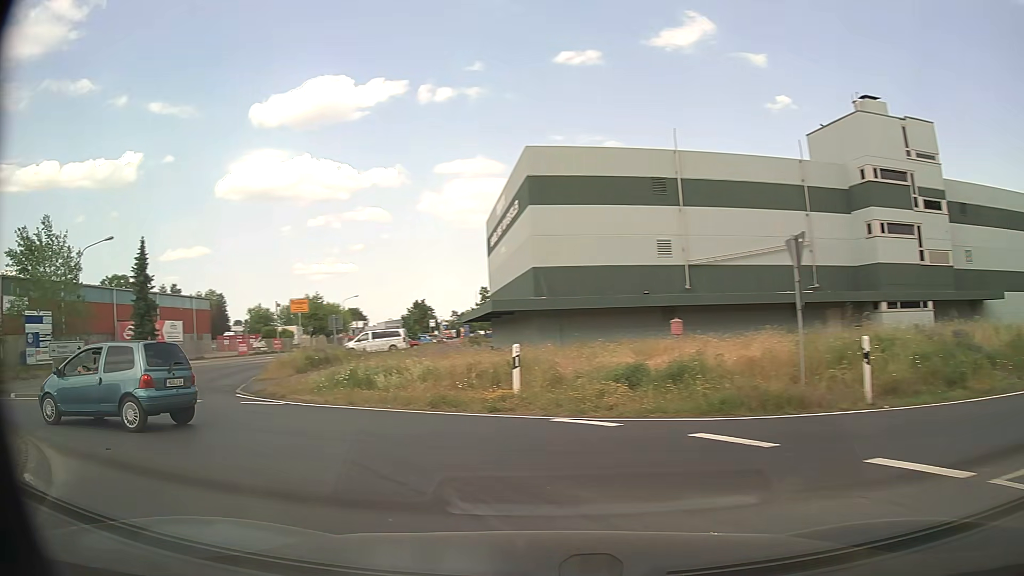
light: Day
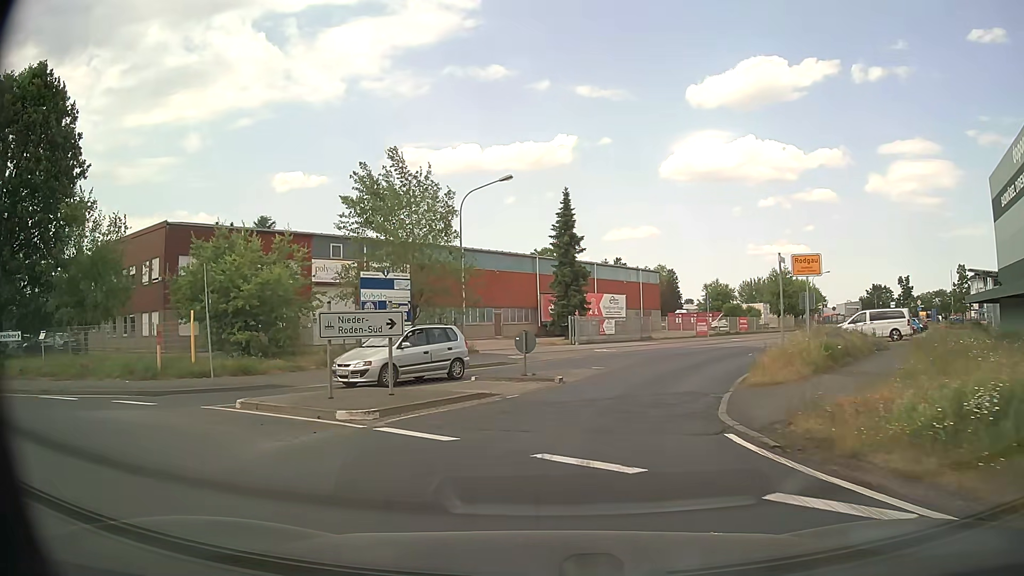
(-4.2, +10.6) m; -38°
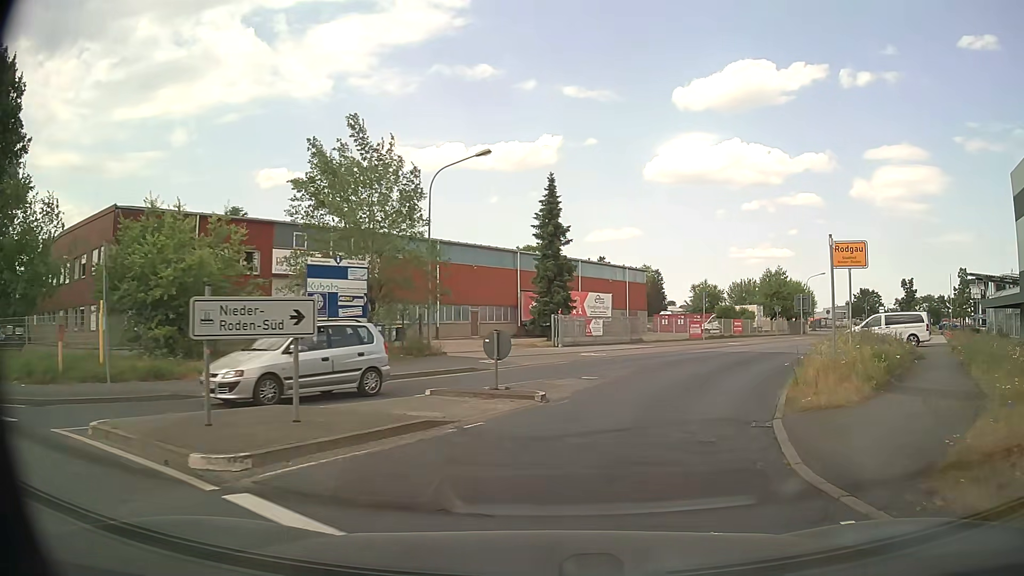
(0.0, +4.2) m; +1°
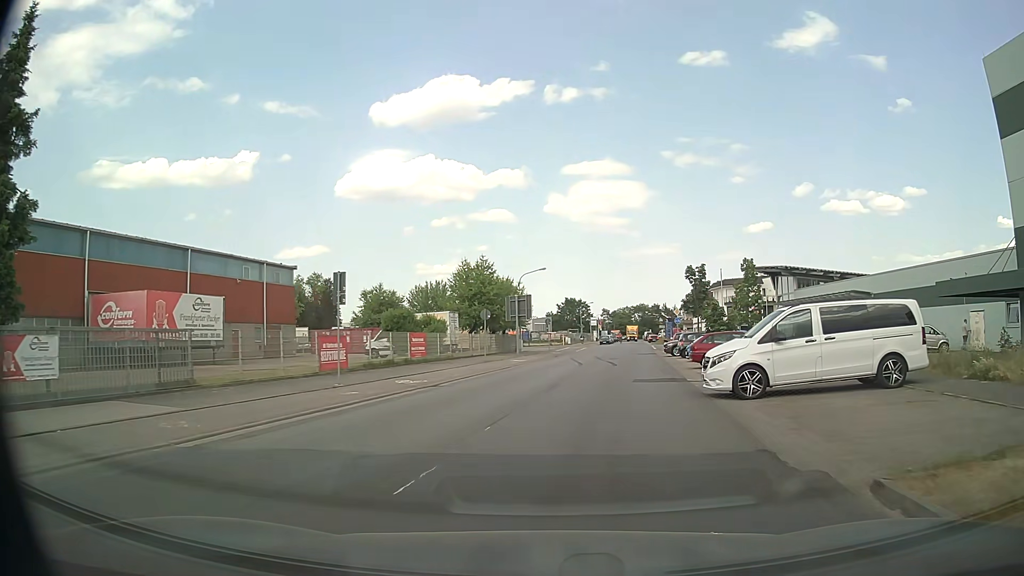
(+6.8, +23.3) m; +28°
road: unclassified
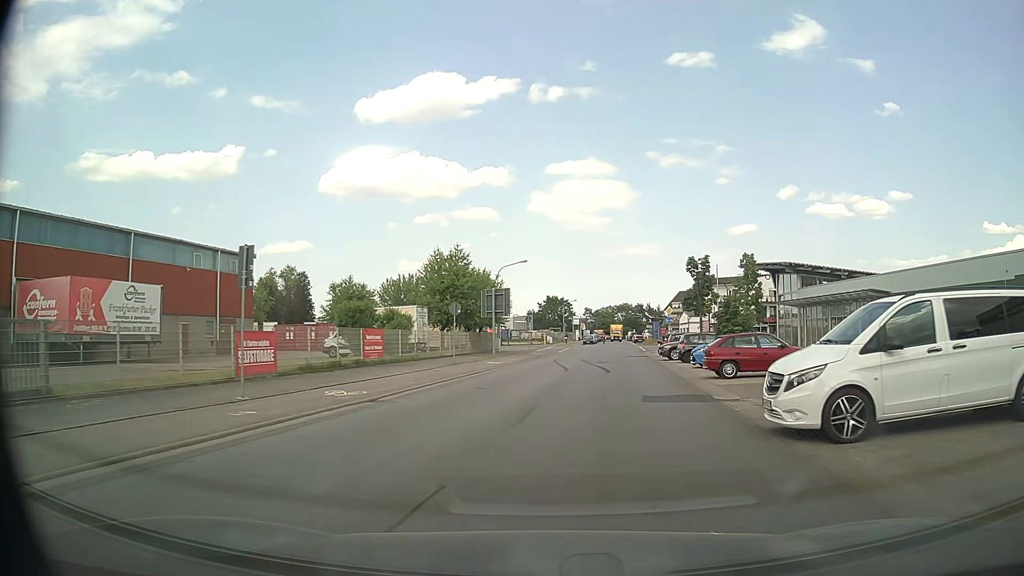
(+0.1, +5.5) m; +1°
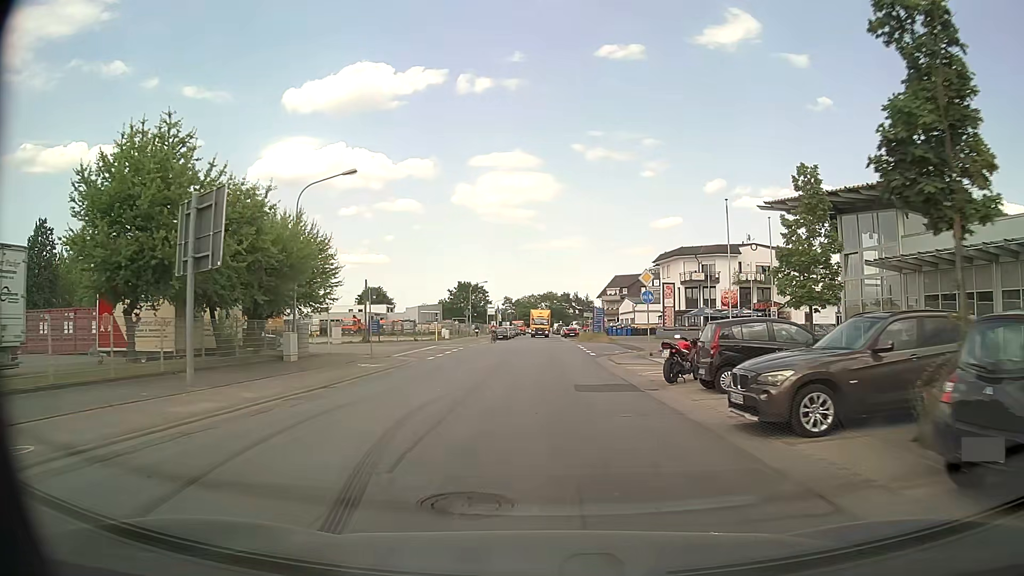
(+3.2, +30.3) m; +7°
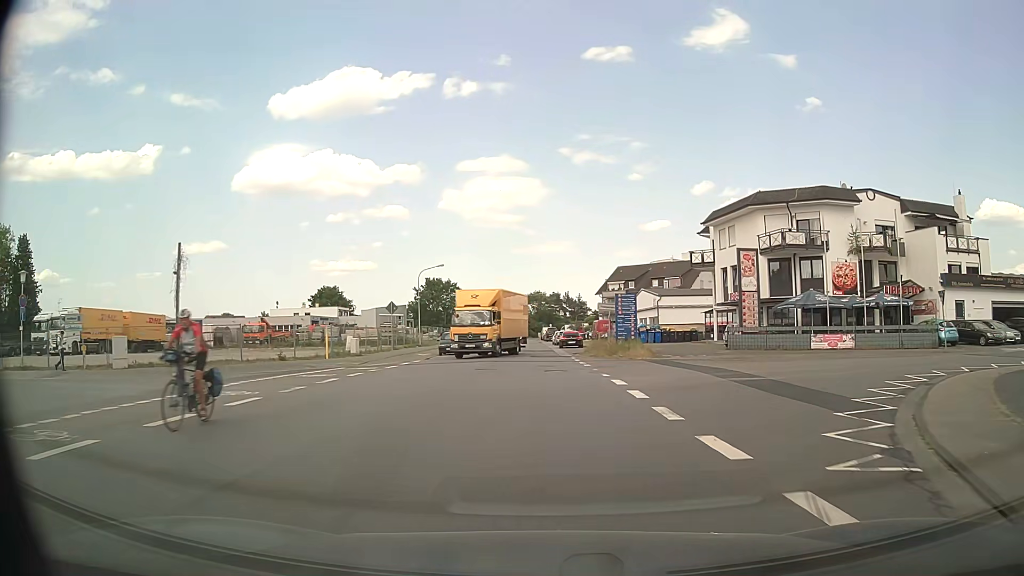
(+0.5, +31.1) m; +1°
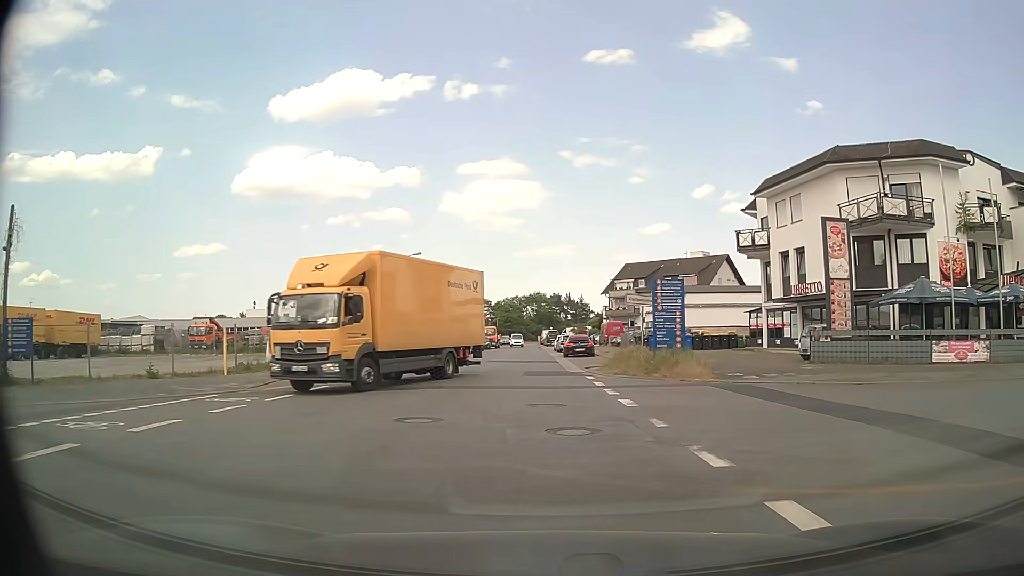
(0.0, +12.3) m; 0°
(0, +10) (0, +20) (0, +30) (0, +40) (0, +50) (-1, +60) (-1, +70) (-1, +80) (-1, +90) (-2, +100) m
